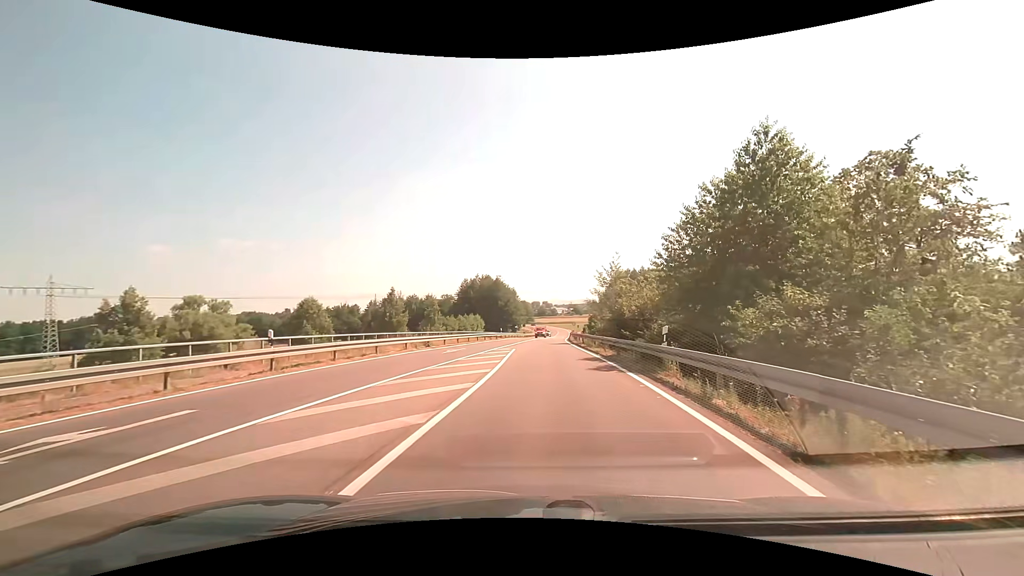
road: secondary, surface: asphalt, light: Day
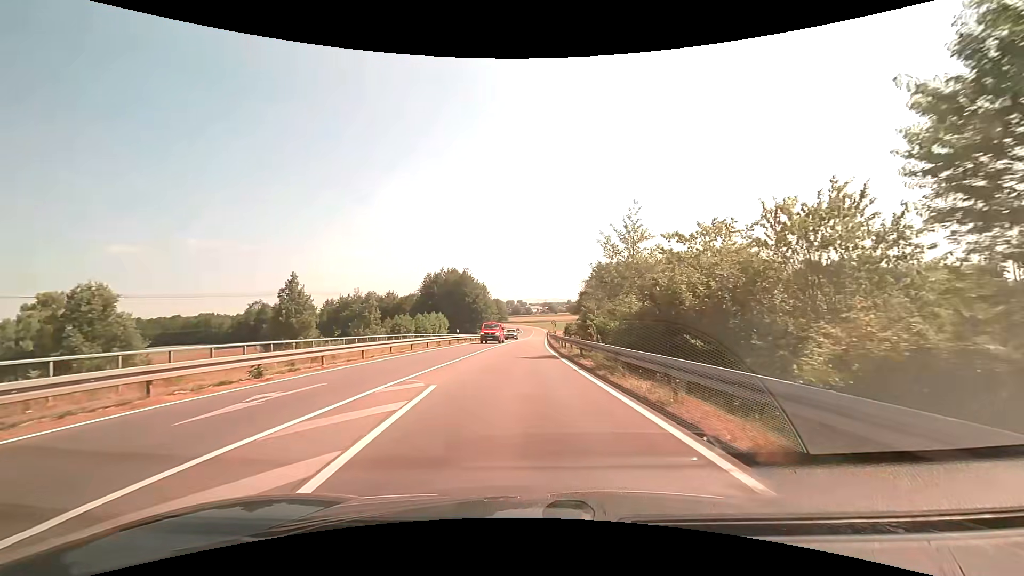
(+0.7, +17.0) m; +3°
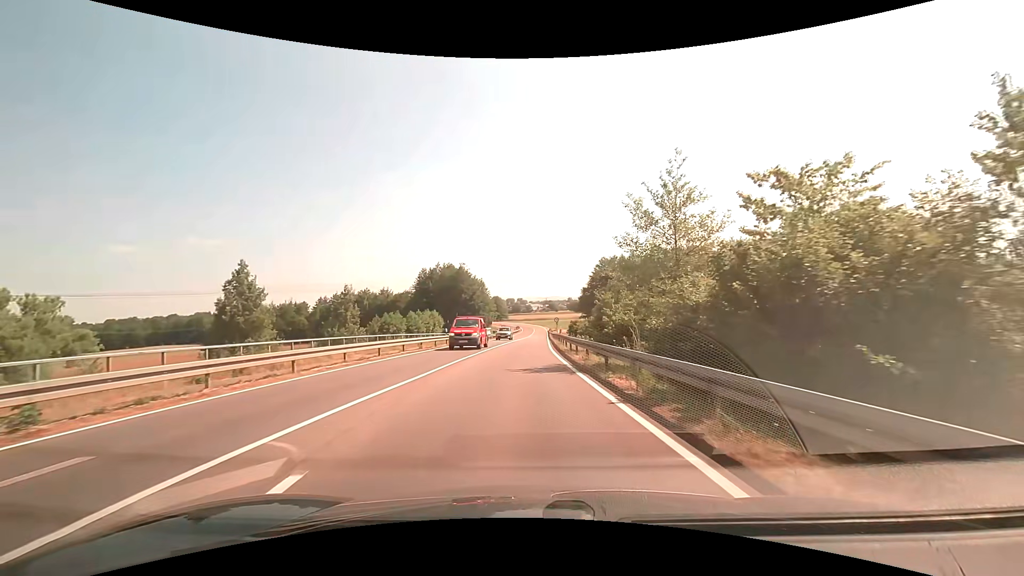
(-0.1, +6.8) m; 0°
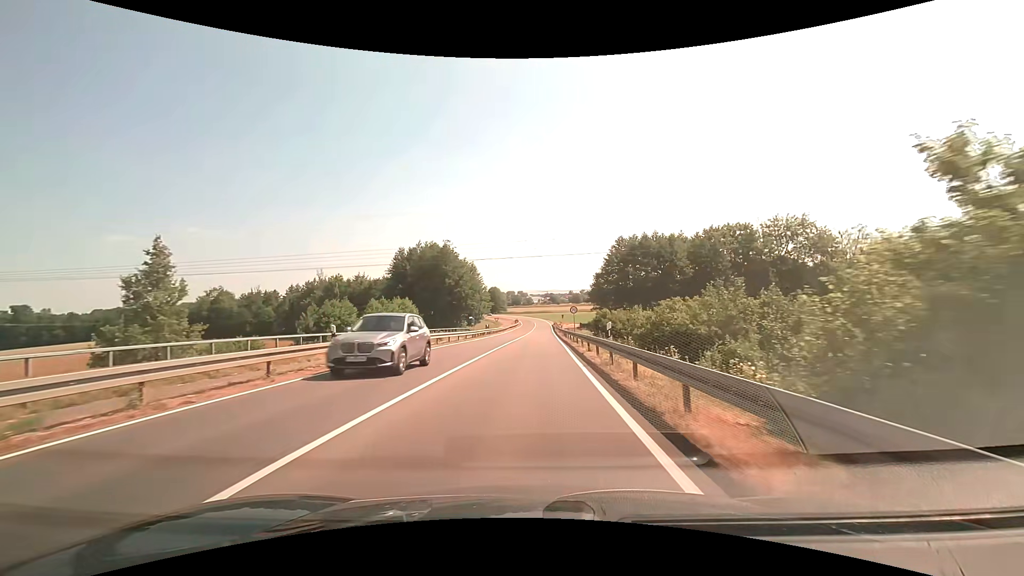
(-0.1, +23.4) m; 0°
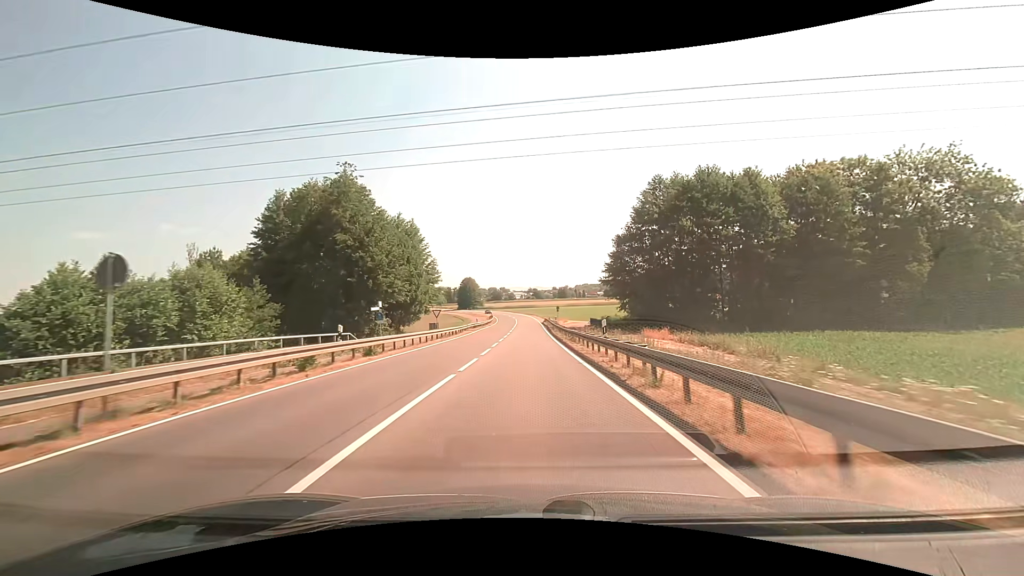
(+0.8, +43.8) m; +2°
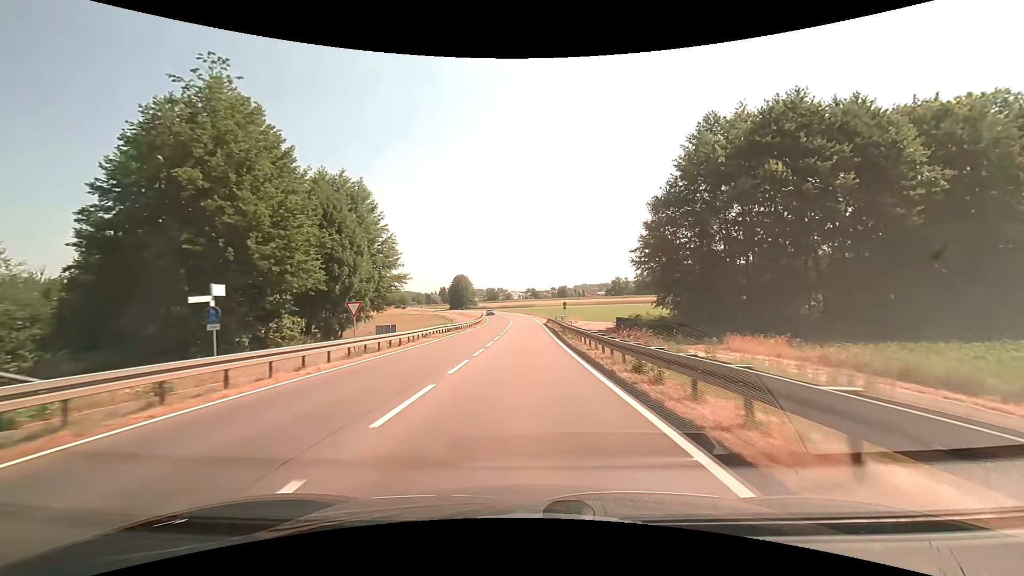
(+0.1, +20.1) m; 0°
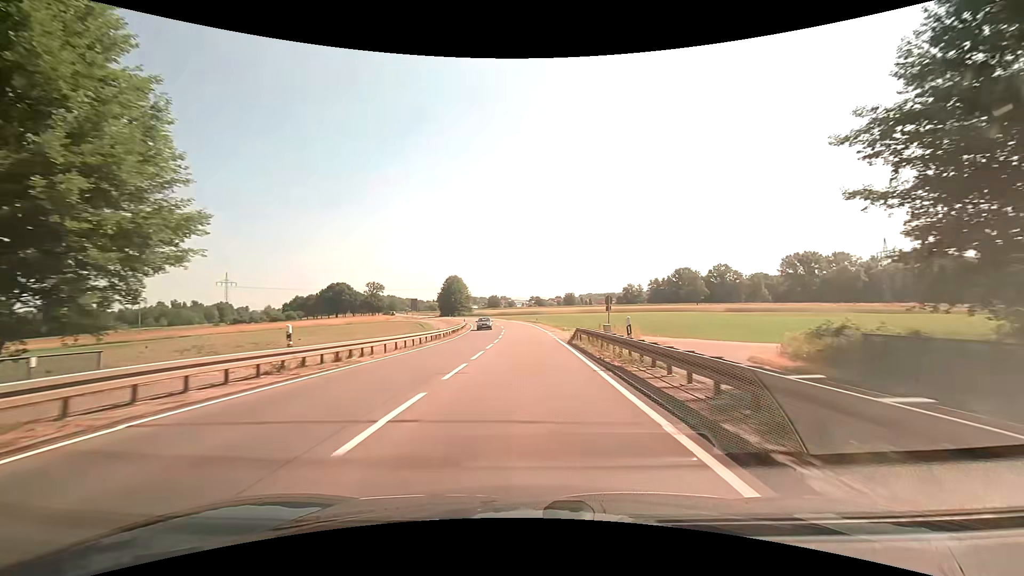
(-0.1, +31.5) m; 0°
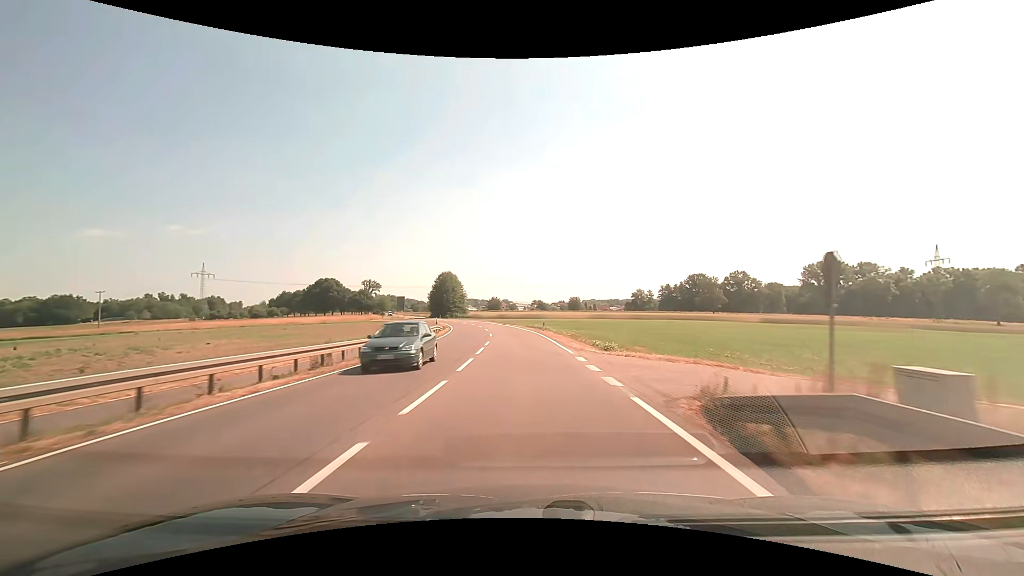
(-0.1, +21.5) m; 0°
(0, +10) (0, +20) (0, +30) (-1, +40) (-2, +50) (-3, +60) (-5, +70) (-7, +79) (-9, +89) (-12, +99) m
